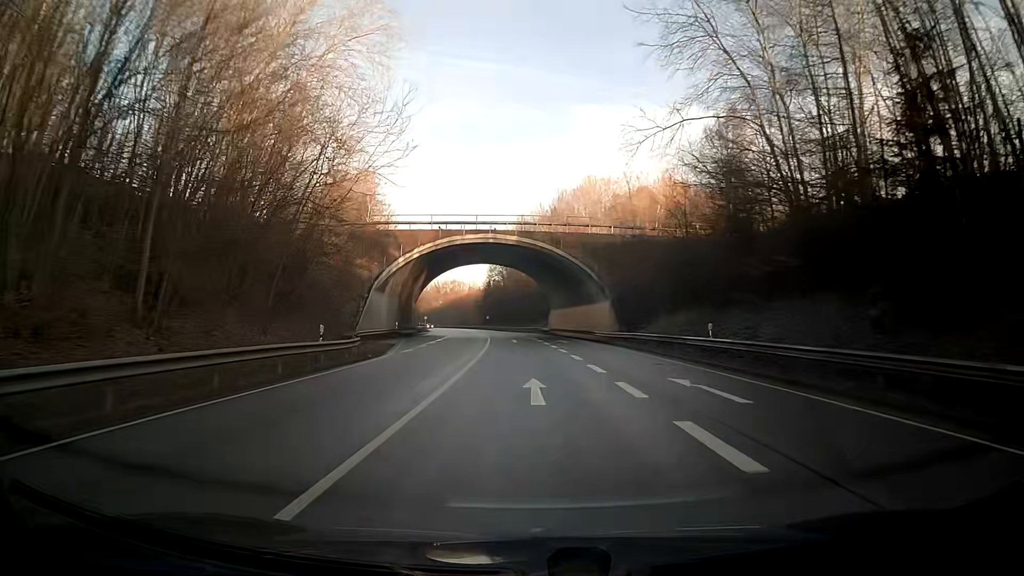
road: primary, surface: asphalt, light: Day
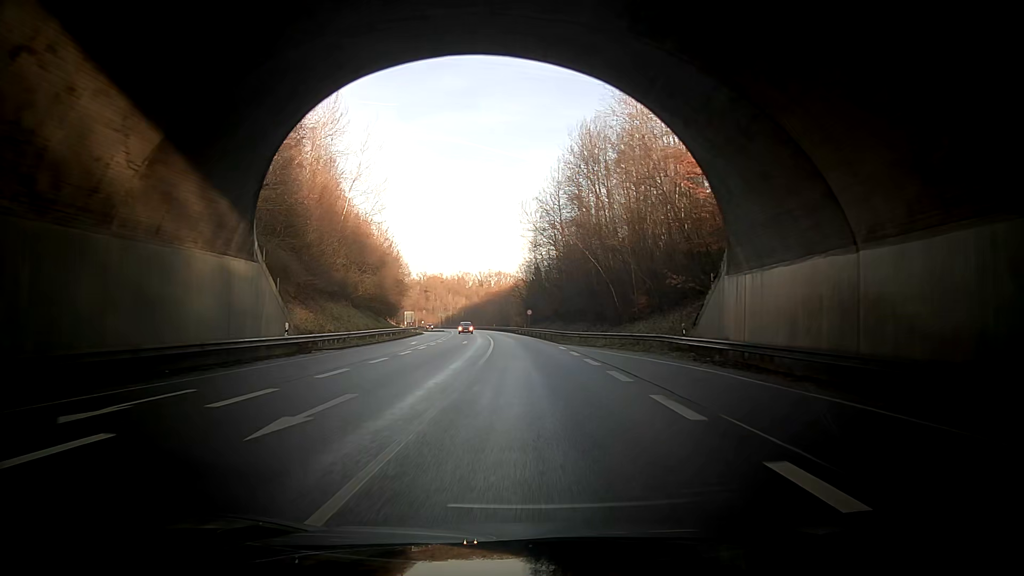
(-1.9, +62.8) m; -3°
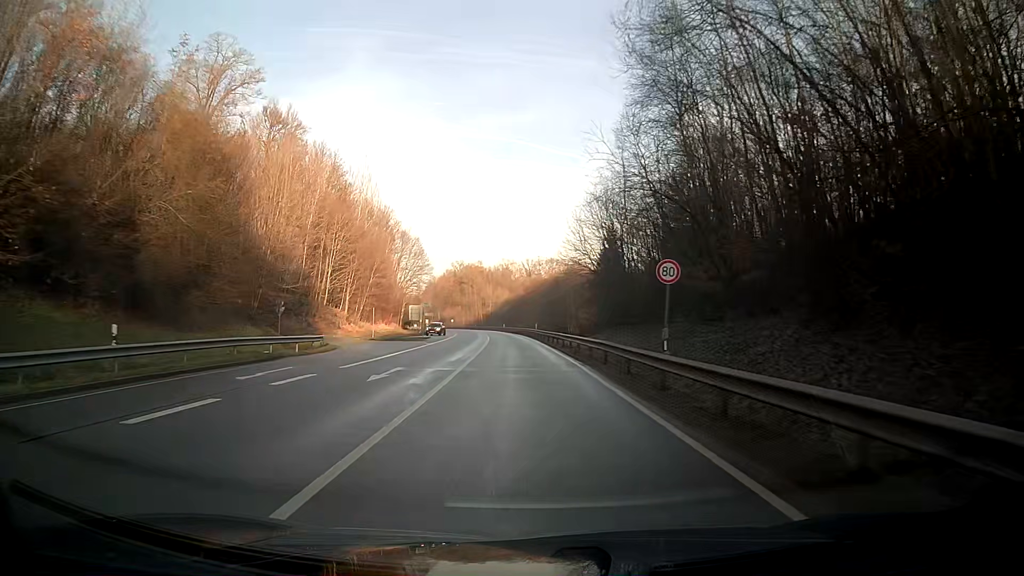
(-2.5, +62.7) m; -5°
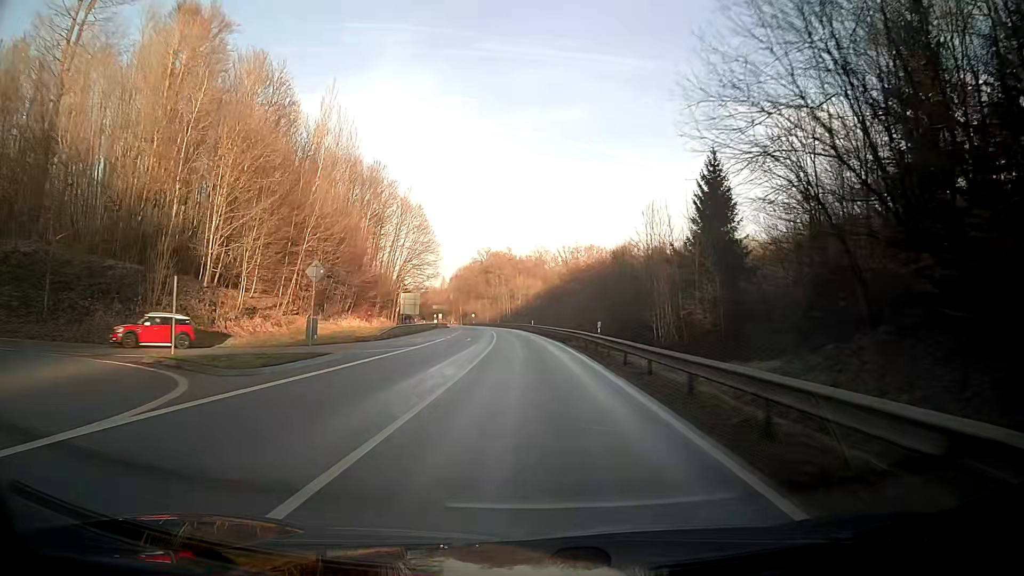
(-1.1, +37.7) m; -3°
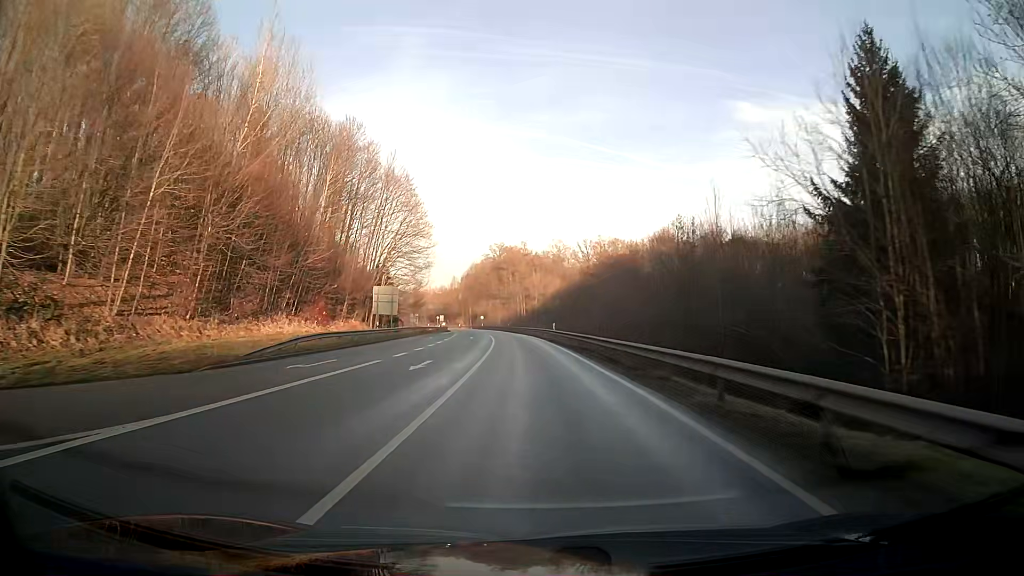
(-0.2, +25.1) m; -1°
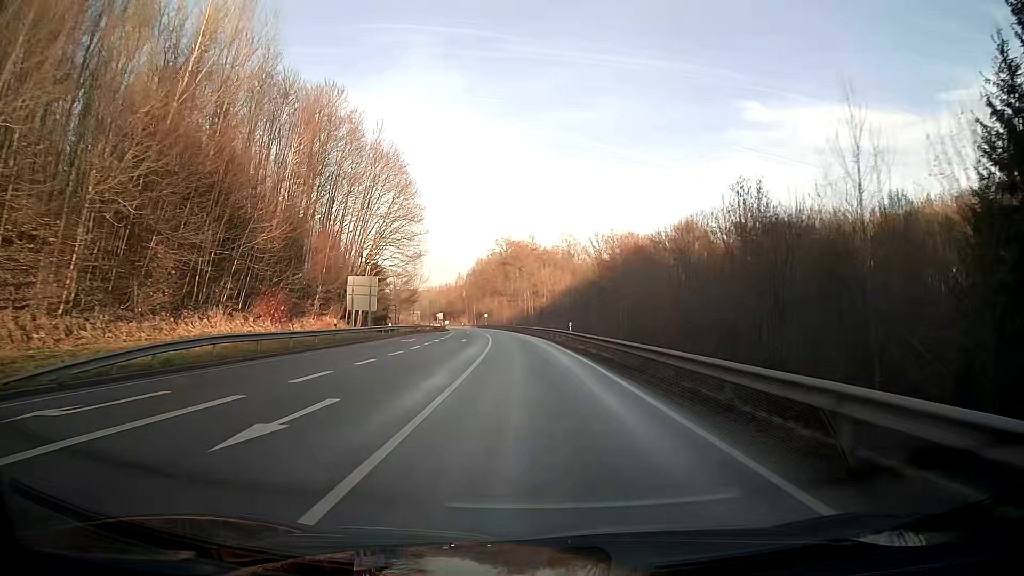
(-0.1, +12.6) m; -1°
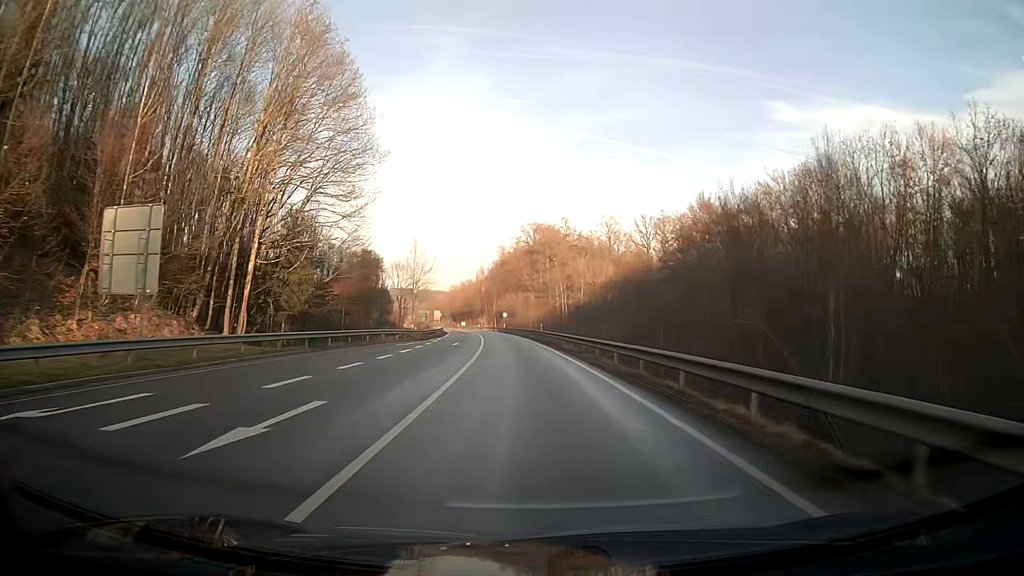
(-0.7, +37.6) m; -3°
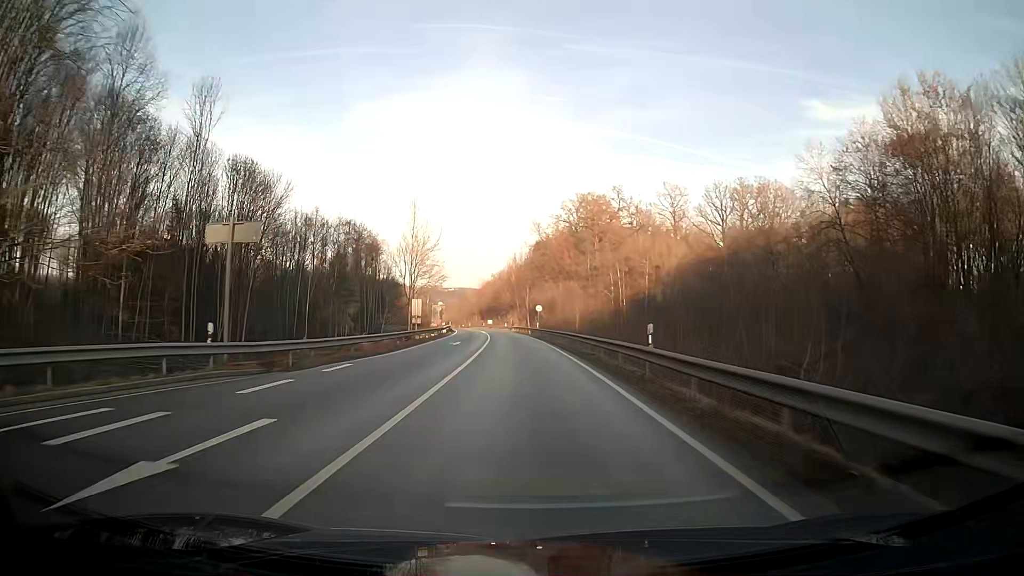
(-1.1, +37.6) m; -3°
